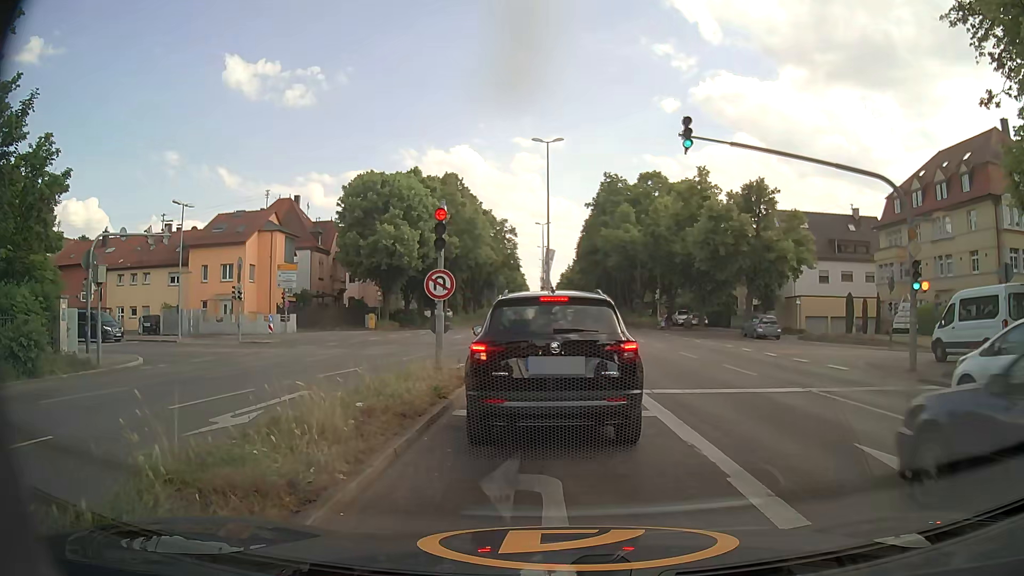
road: primary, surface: asphalt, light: Day
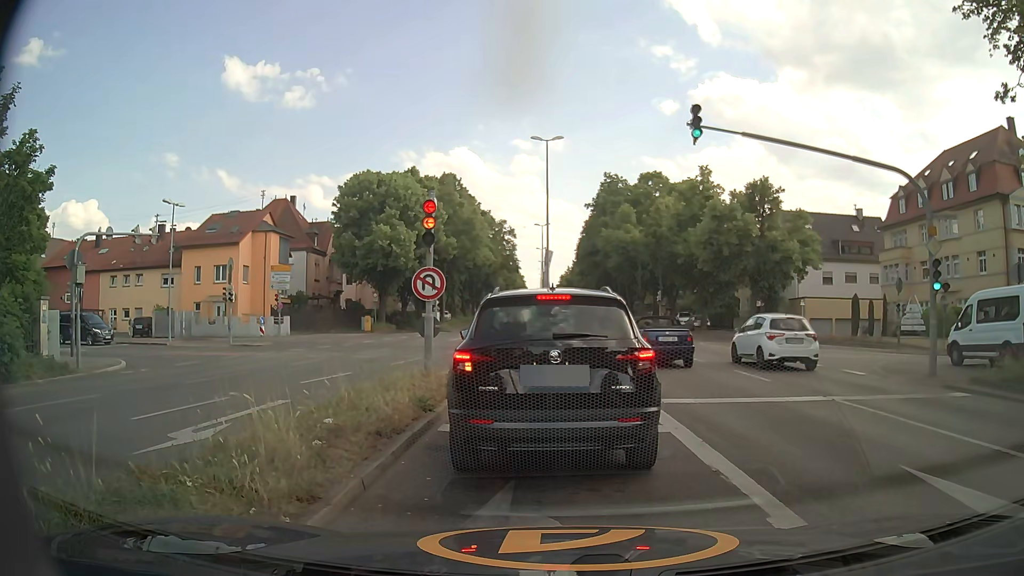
(0.0, +1.0) m; +1°
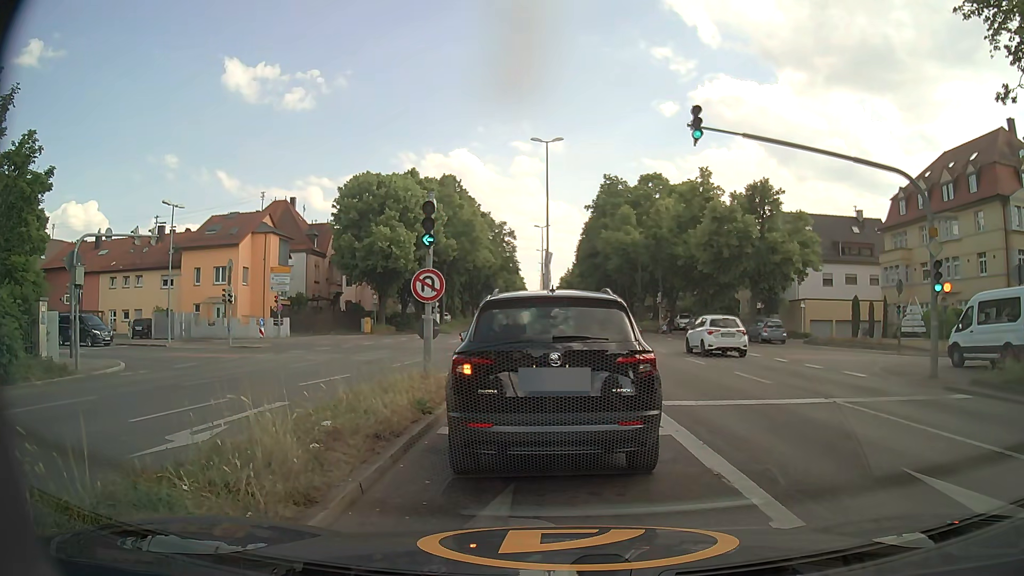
(0.0, +0.1) m; 0°
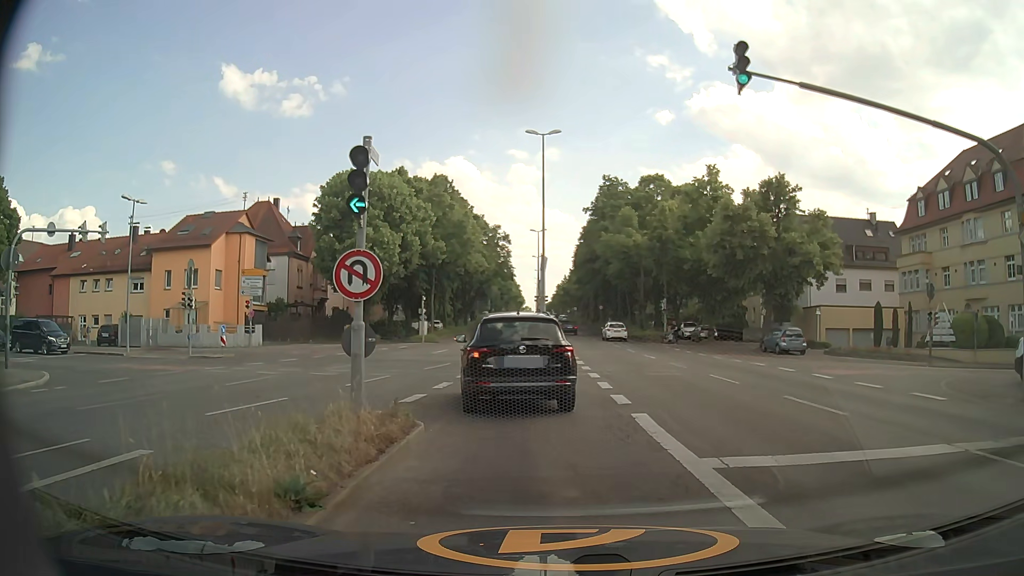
(-0.1, +4.5) m; -1°
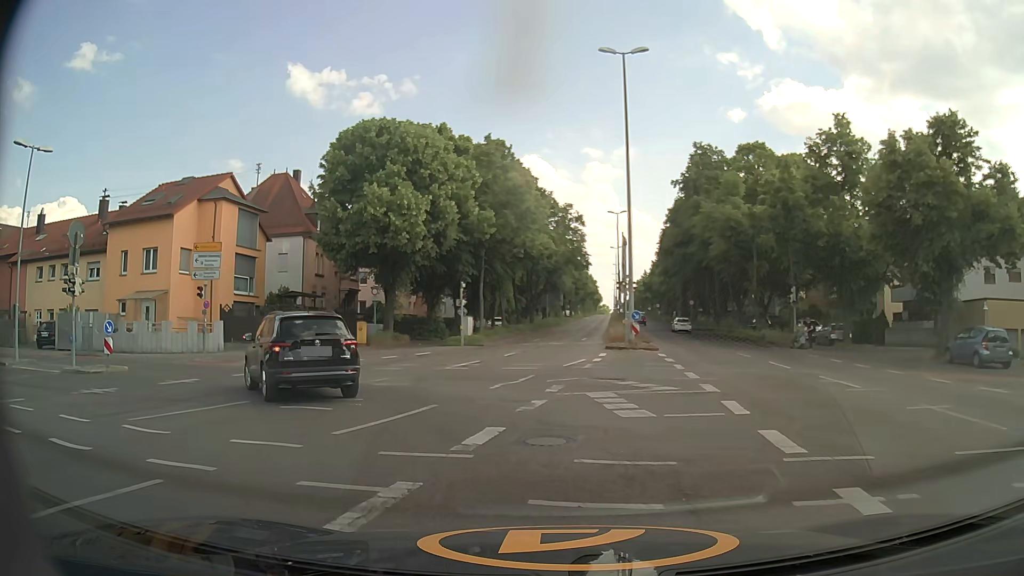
(-0.4, +14.6) m; -6°
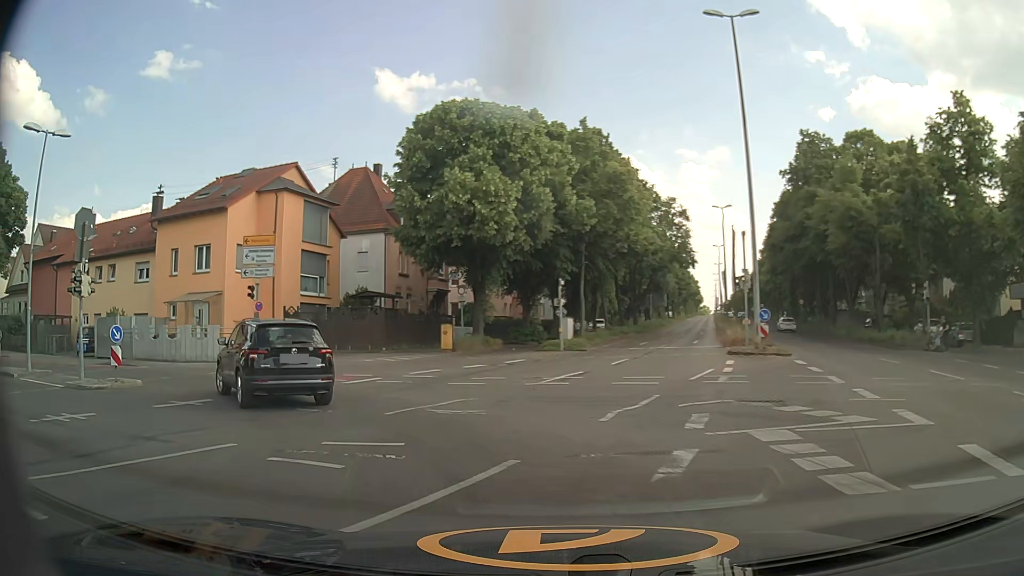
(-0.3, +4.4) m; -8°
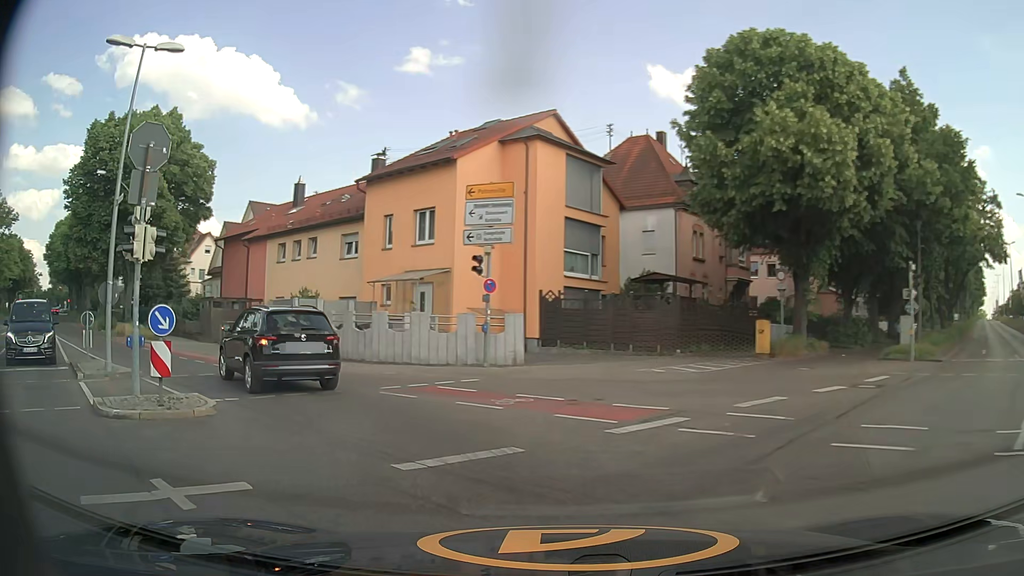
(-1.8, +8.7) m; -24°
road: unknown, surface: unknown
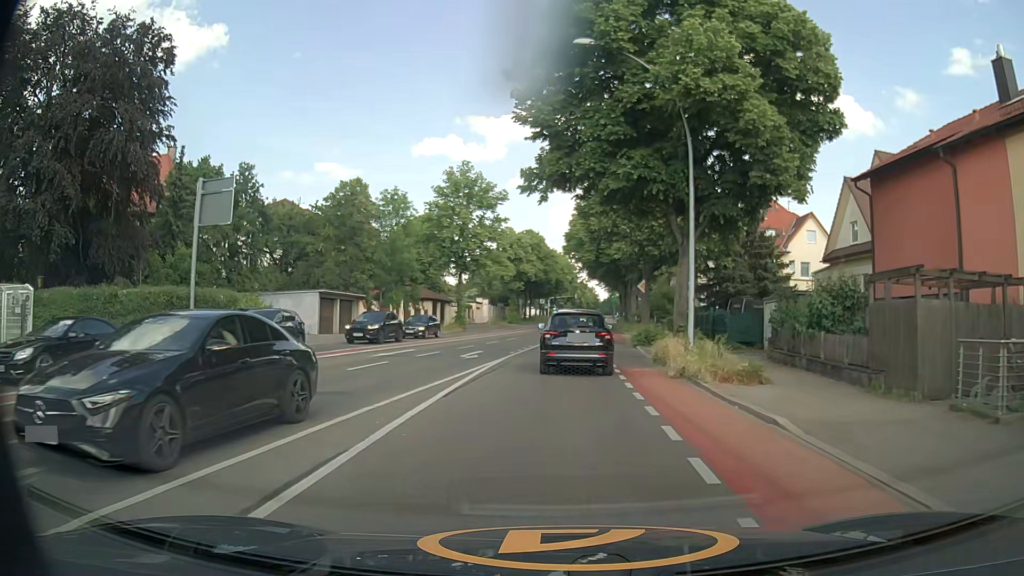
(-12.1, +19.7) m; -51°
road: secondary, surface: asphalt
